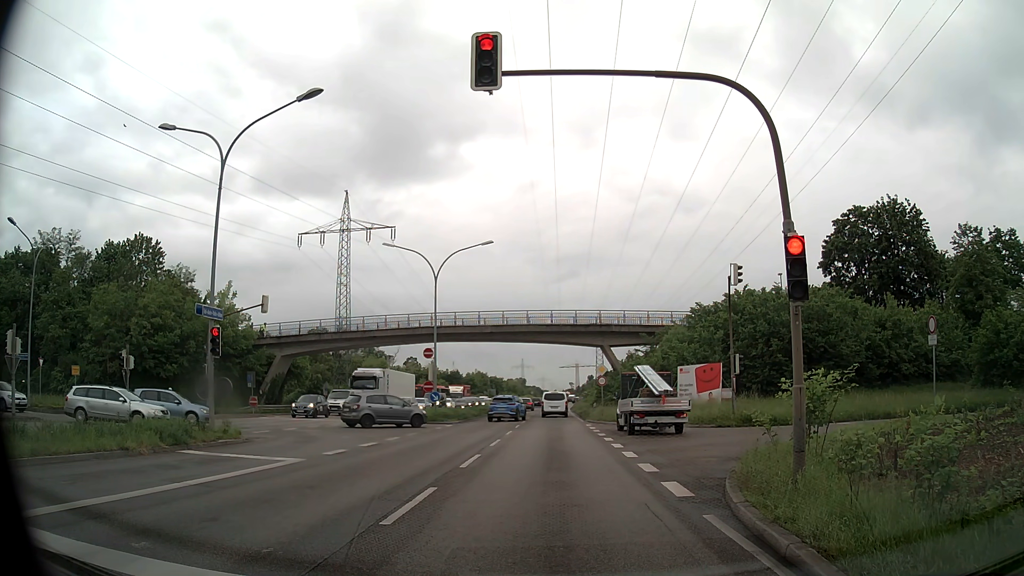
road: primary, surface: asphalt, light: Day
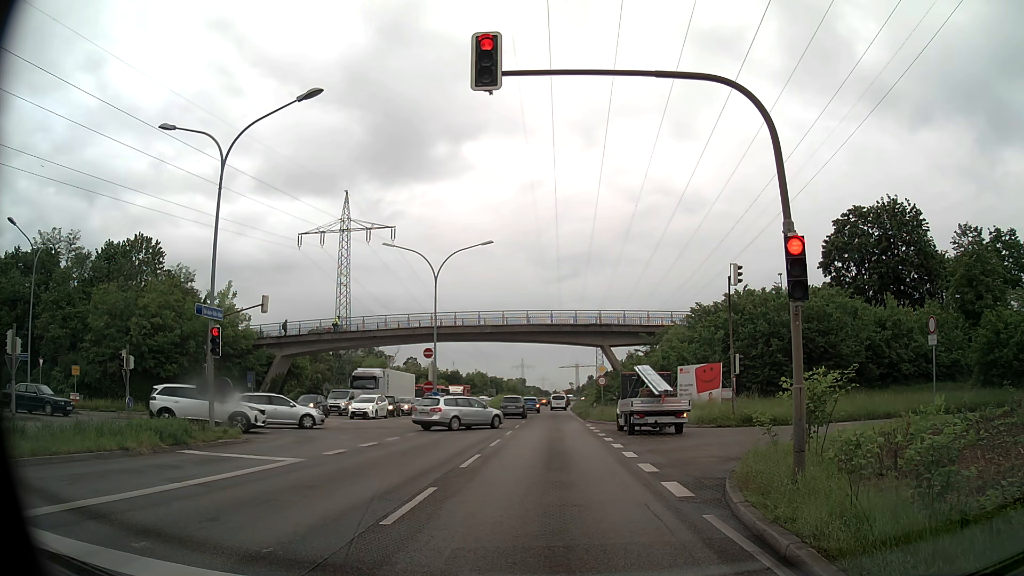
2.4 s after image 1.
(0.0, 0.0) m; 0°
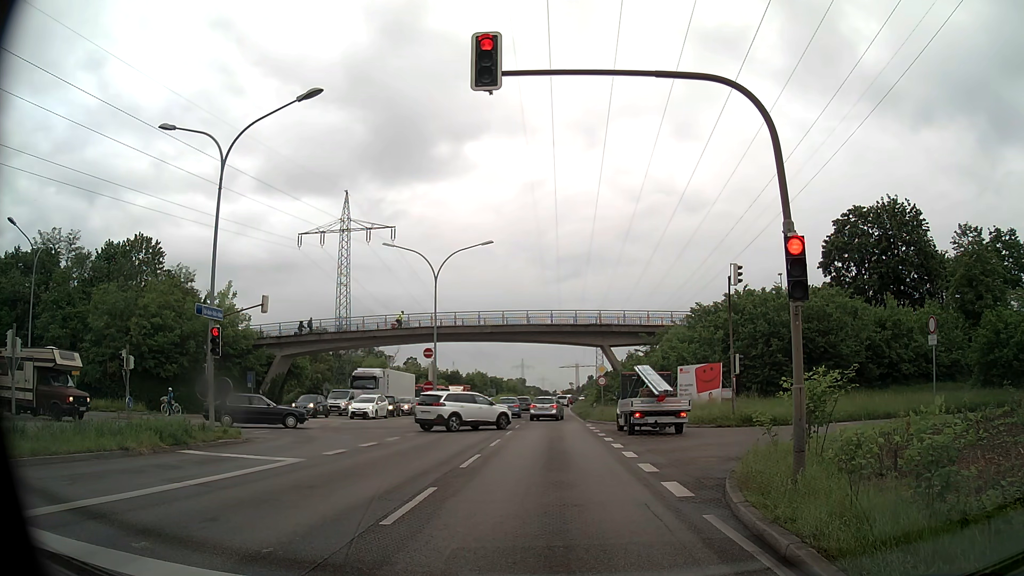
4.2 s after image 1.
(0.0, 0.0) m; 0°
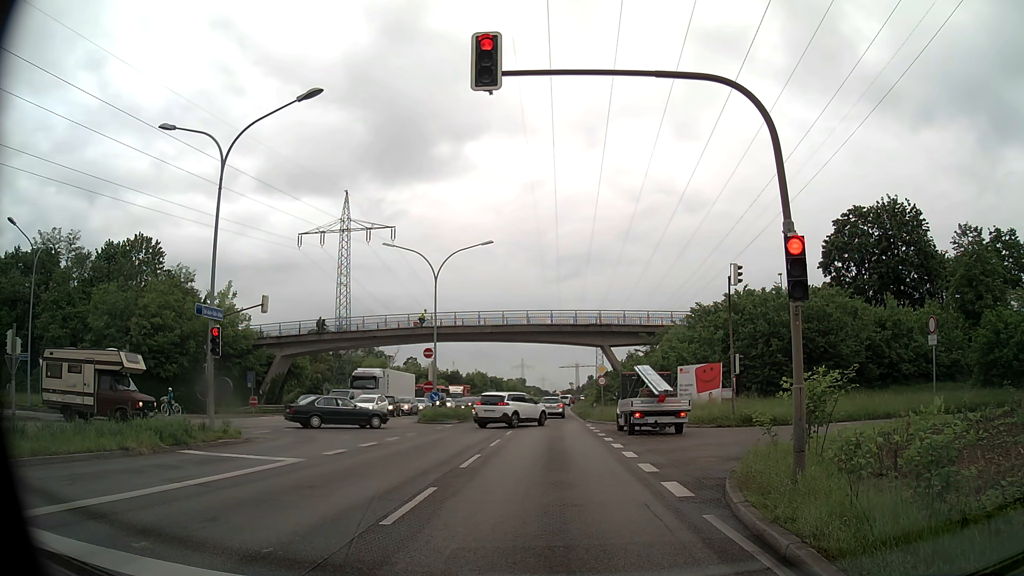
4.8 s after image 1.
(0.0, 0.0) m; 0°
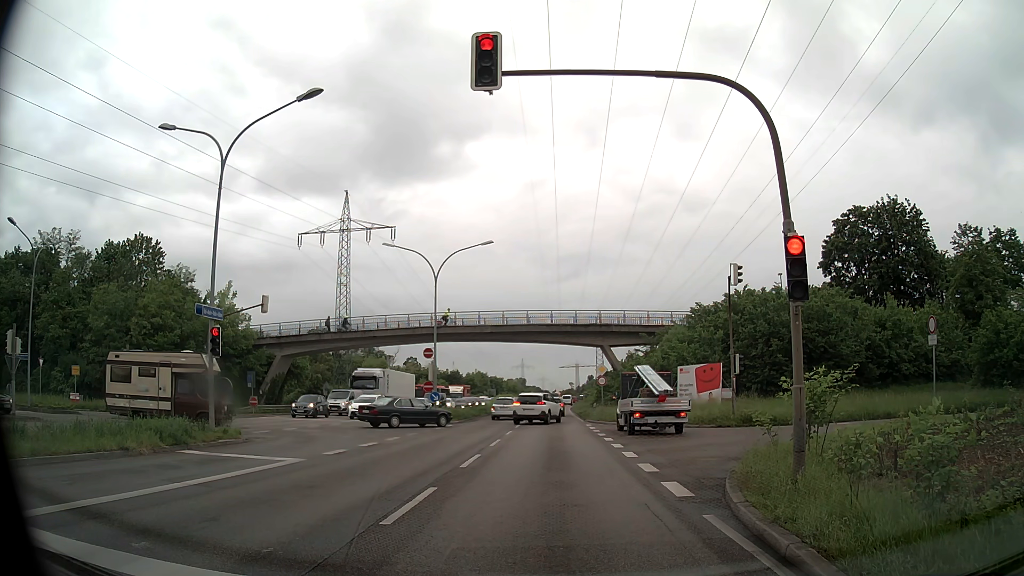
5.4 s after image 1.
(0.0, 0.0) m; 0°
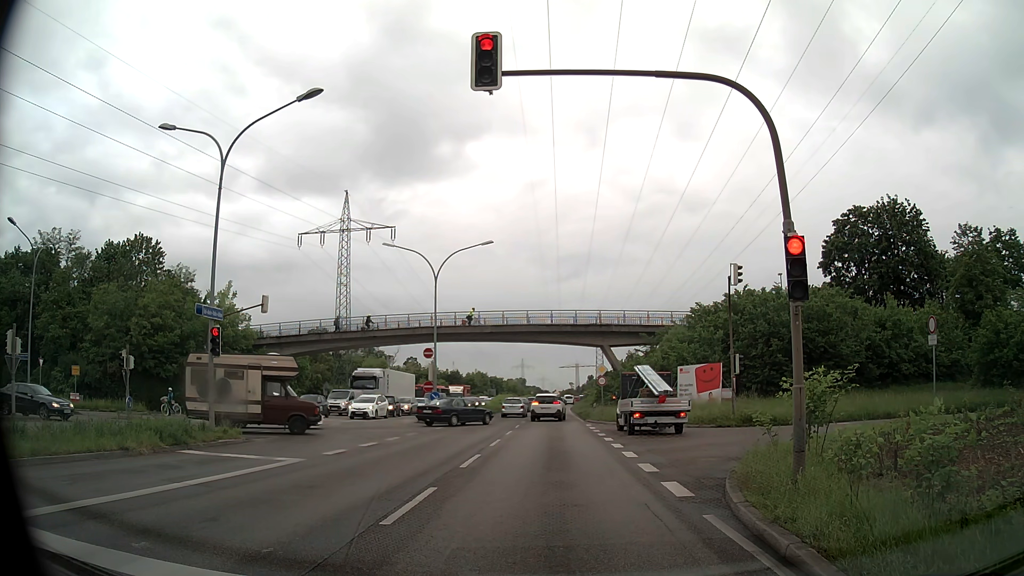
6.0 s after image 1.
(0.0, 0.0) m; 0°
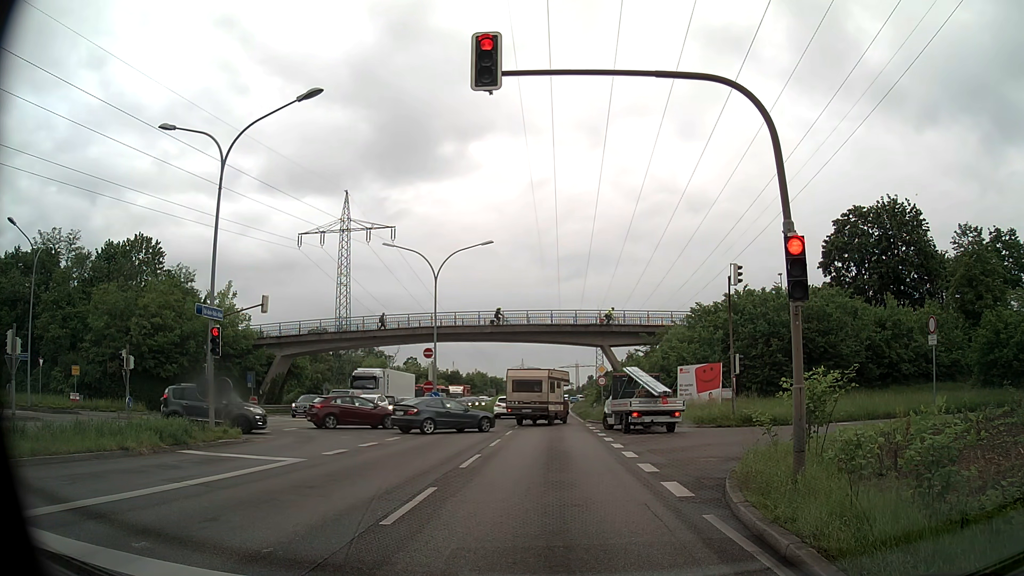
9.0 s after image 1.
(0.0, 0.0) m; 0°
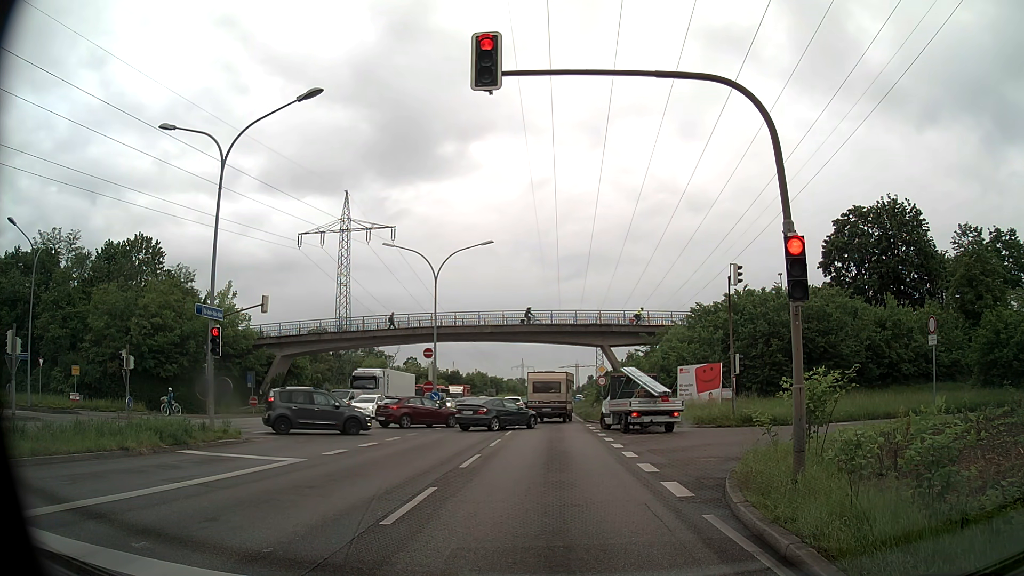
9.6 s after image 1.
(0.0, 0.0) m; 0°
(0, +10) (0, +20) (0, +30) (0, +40) (-1, +50) (-1, +60) (-1, +70) (0, +80) (0, +90) (0, +100) m
